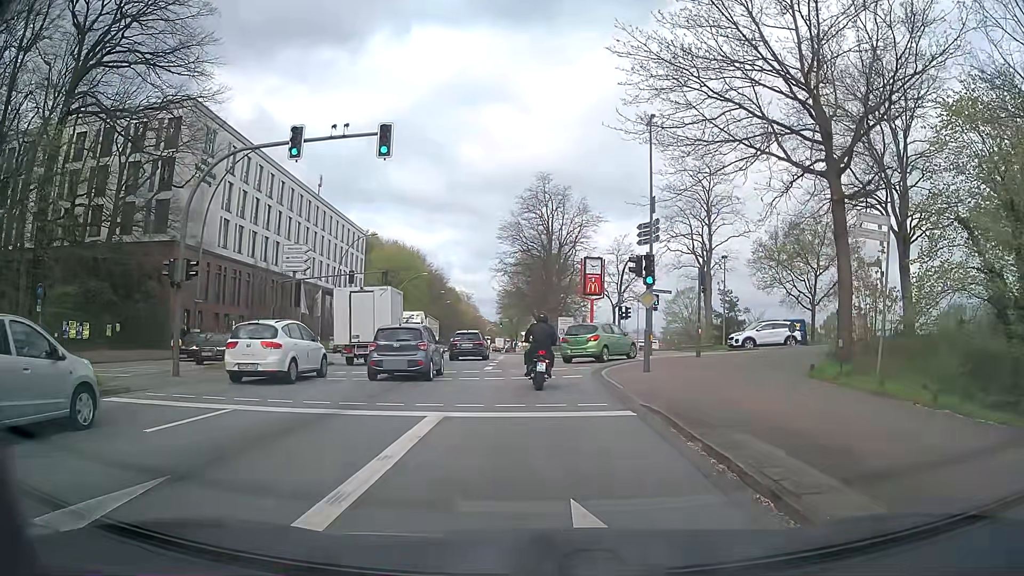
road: primary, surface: asphalt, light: Day
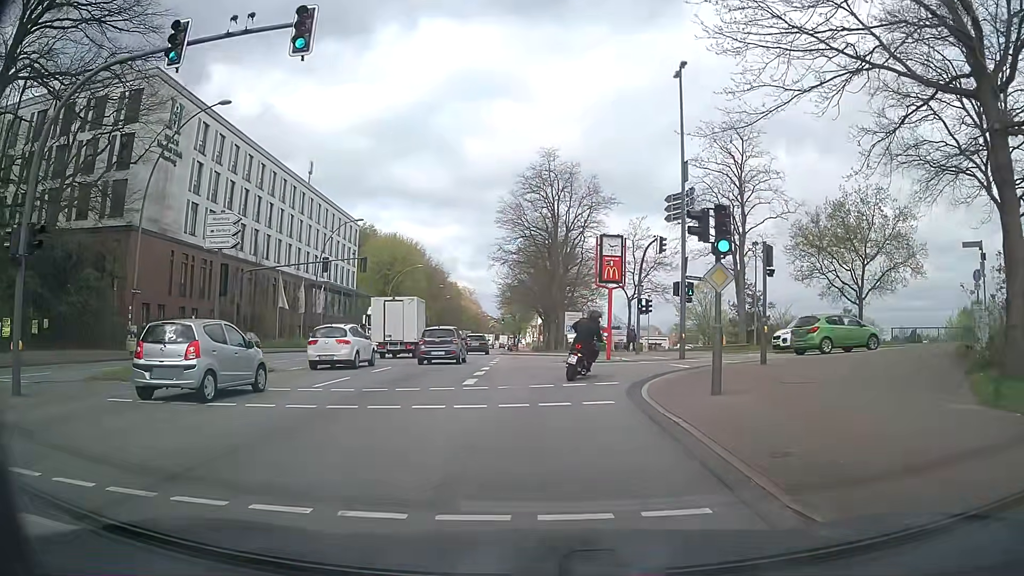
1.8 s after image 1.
(0.0, +7.4) m; +1°
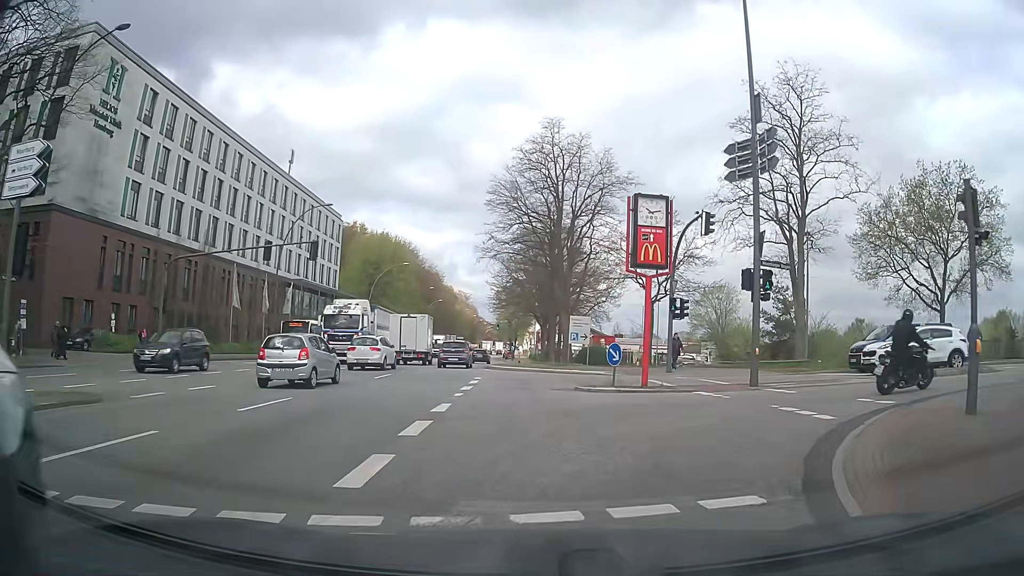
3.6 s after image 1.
(-0.2, +10.0) m; -1°
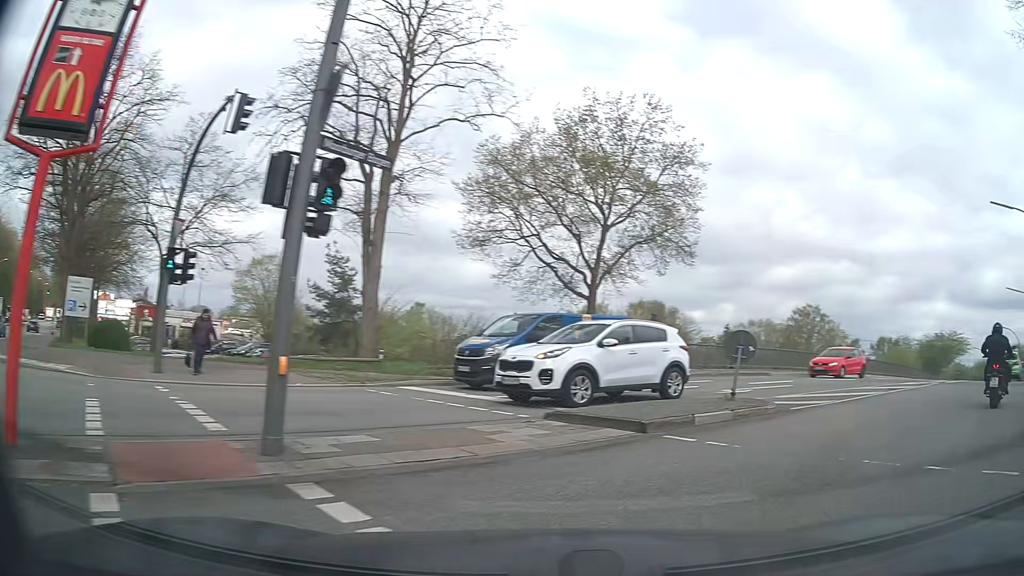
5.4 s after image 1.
(+2.3, +11.3) m; +34°
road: secondary
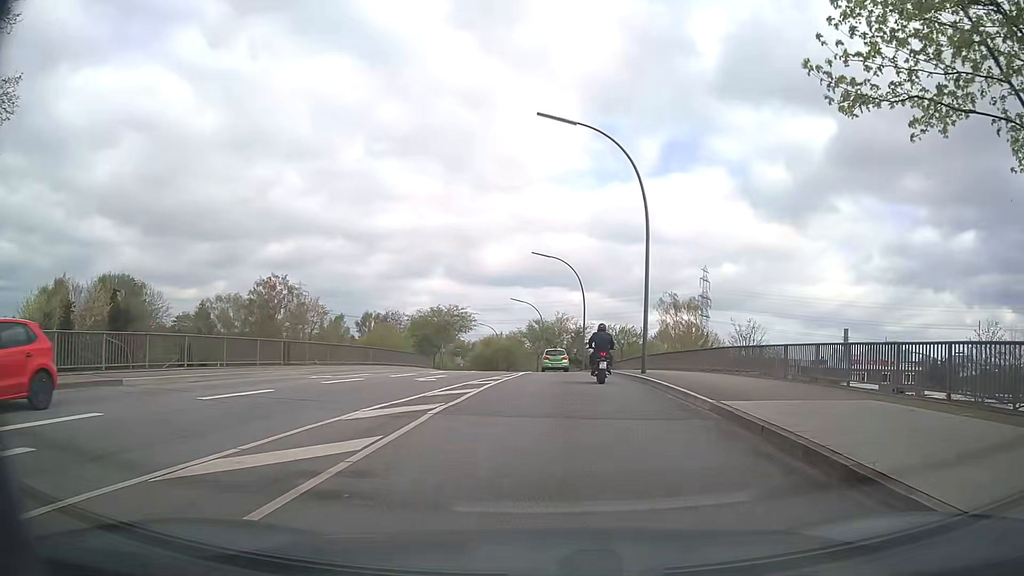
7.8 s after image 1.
(+7.5, +12.2) m; +47°
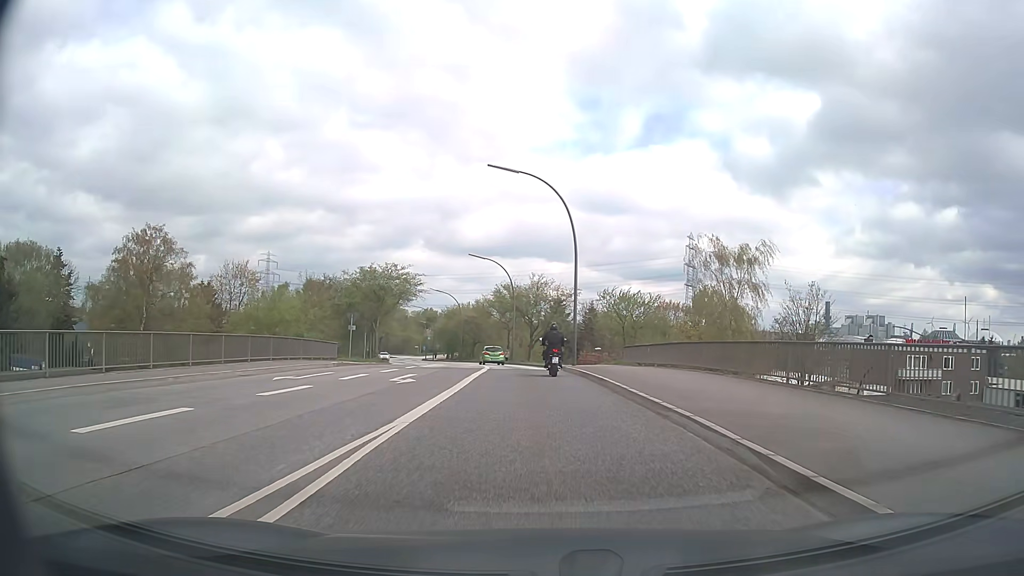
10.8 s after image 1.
(+1.0, +23.0) m; +3°
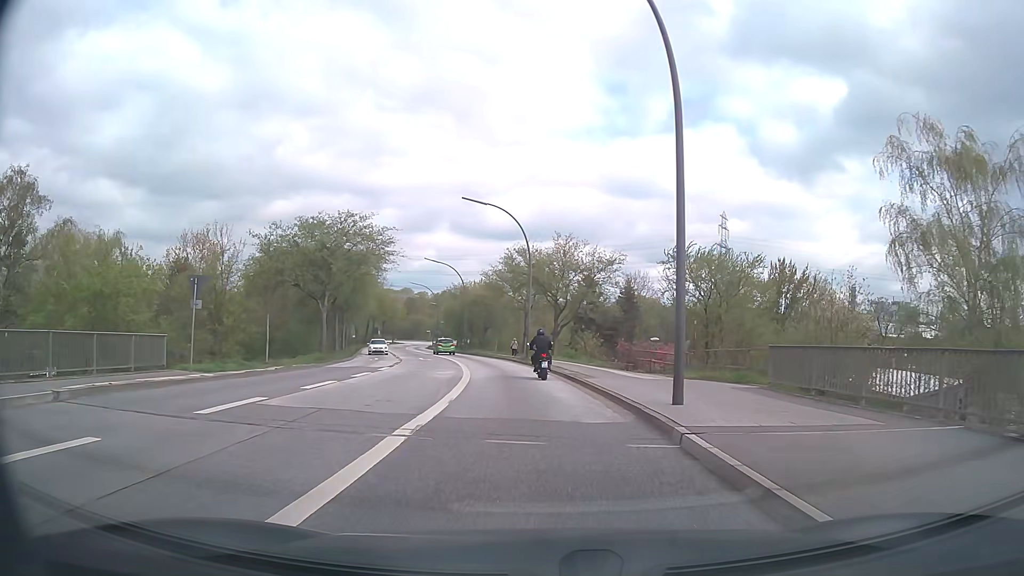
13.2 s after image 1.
(-0.4, +21.4) m; -2°
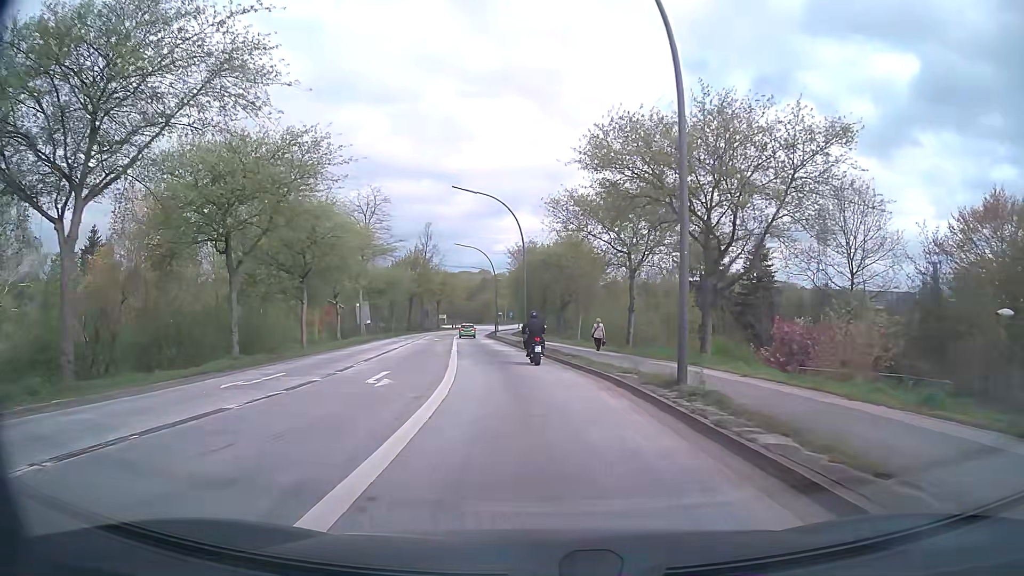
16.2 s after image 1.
(-1.4, +29.9) m; -7°
(0, +10) (-1, +20) (-2, +30) (-4, +40) (-5, +50) (-6, +60) (-7, +70) (-8, +80) (-9, +90) (-9, +100) m
